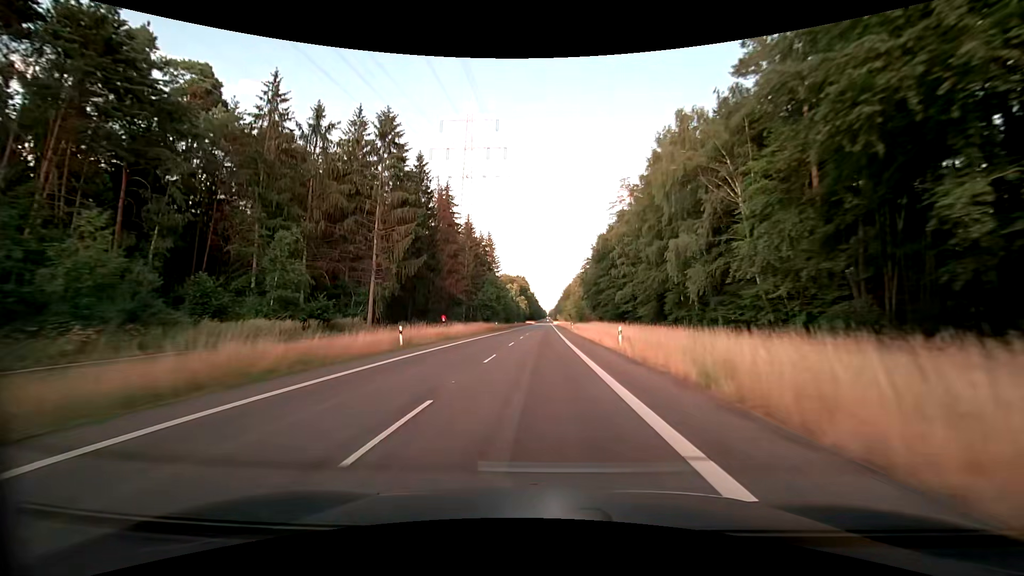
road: secondary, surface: asphalt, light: Day
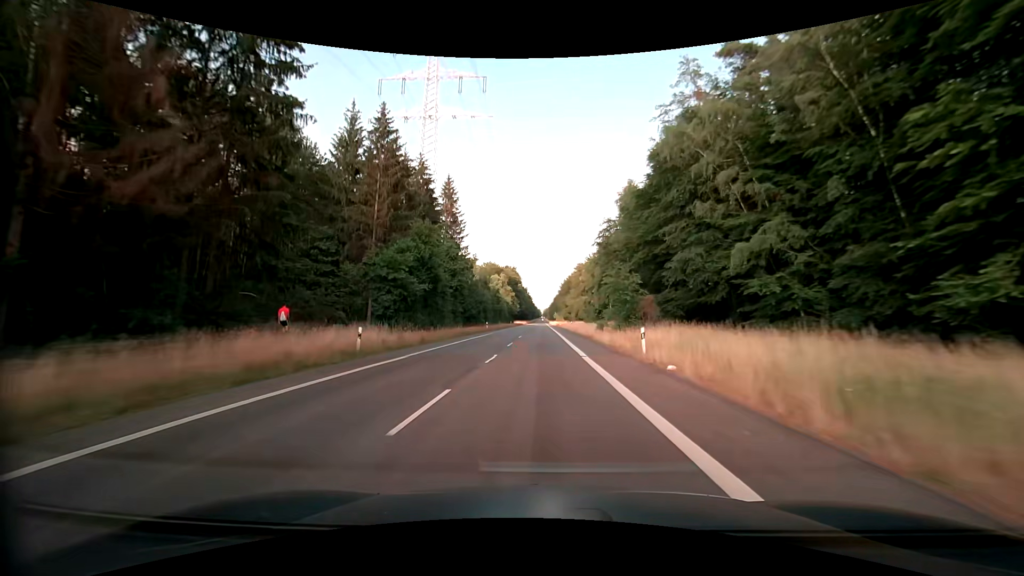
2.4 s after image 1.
(+0.2, +55.8) m; +1°
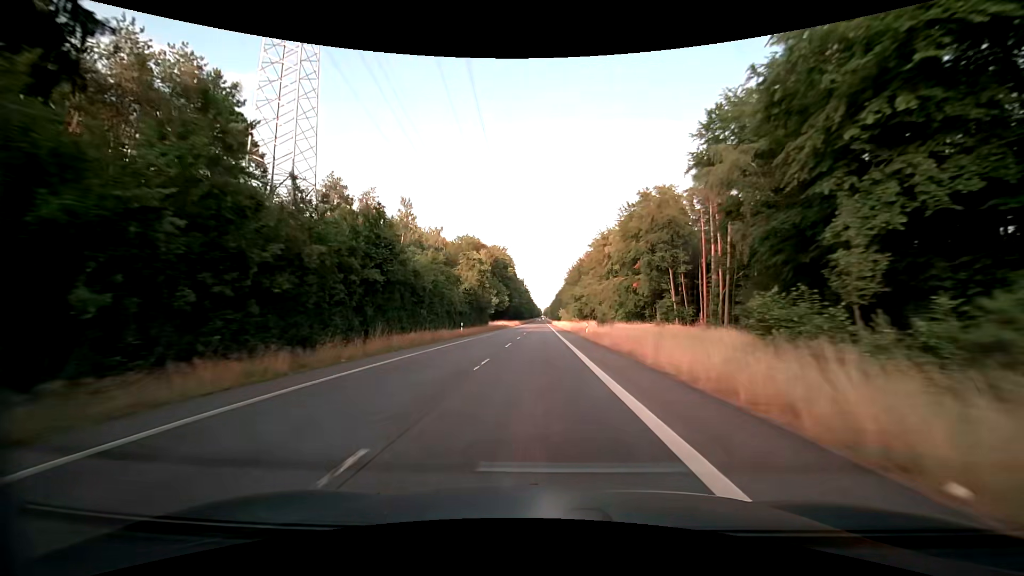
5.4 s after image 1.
(0.0, +72.9) m; 0°
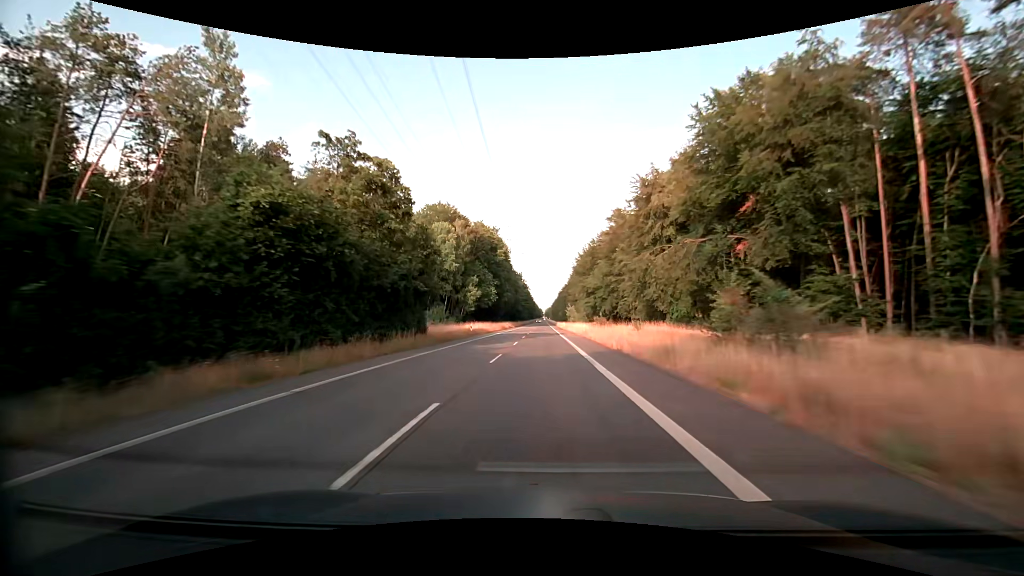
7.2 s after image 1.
(-0.2, +45.3) m; 0°
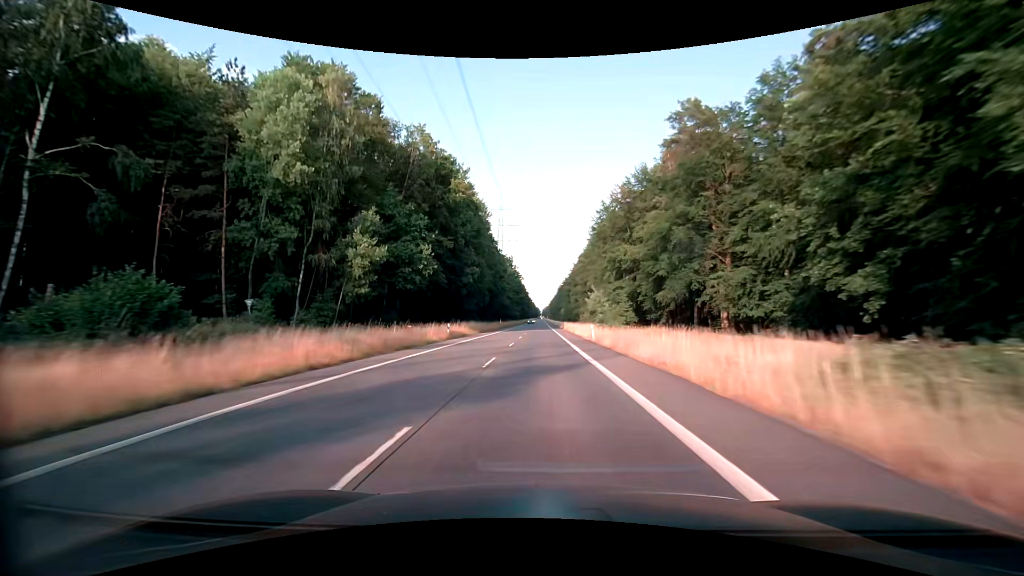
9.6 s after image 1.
(+0.1, +61.9) m; 0°
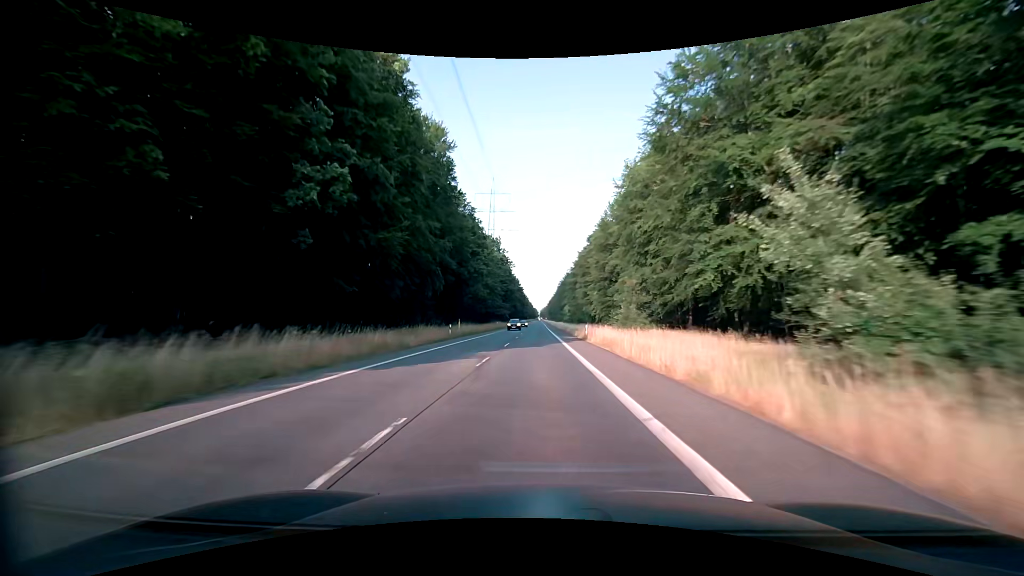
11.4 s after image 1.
(+0.1, +47.5) m; 0°
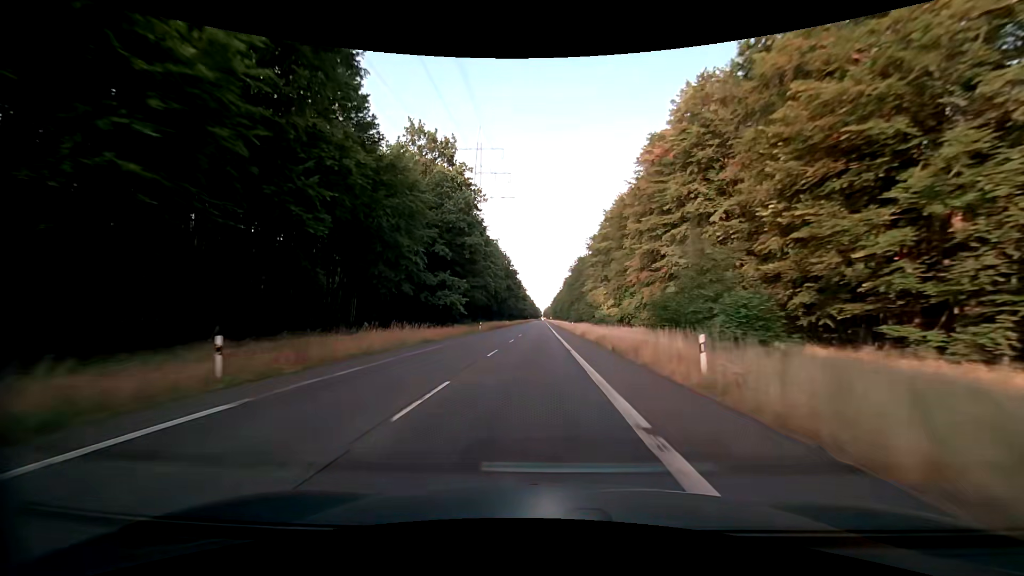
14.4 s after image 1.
(-0.1, +80.4) m; 0°
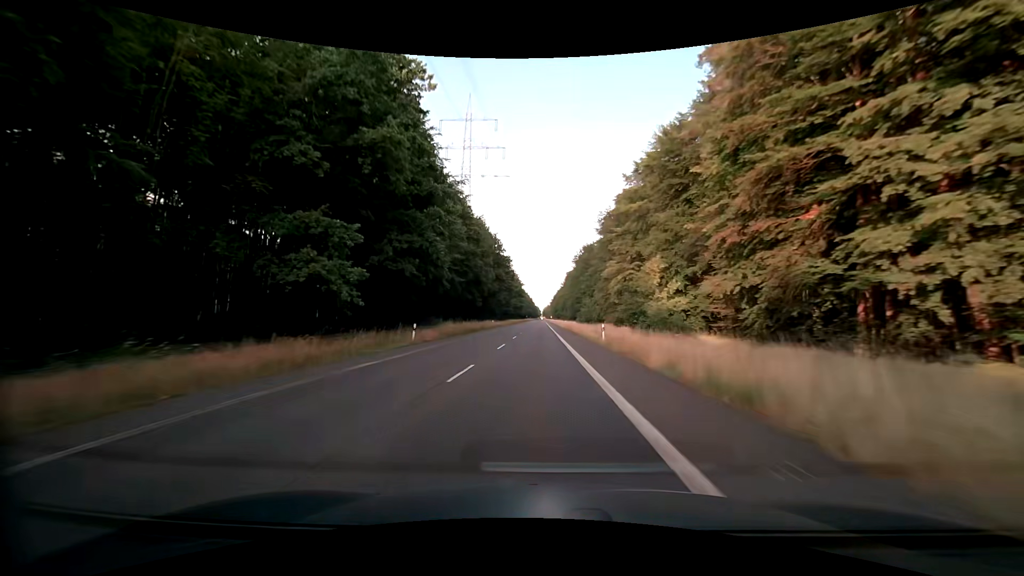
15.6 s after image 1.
(-0.2, +32.2) m; 0°
(0, +10) (0, +20) (0, +30) (0, +40) (0, +50) (0, +60) (0, +70) (0, +80) (0, +90) (0, +100) m
